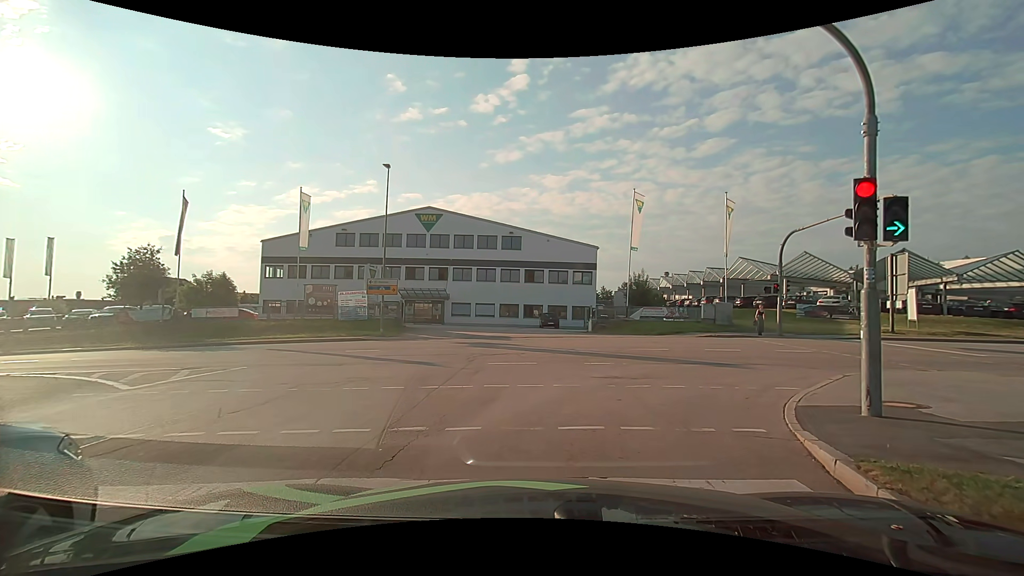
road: secondary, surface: asphalt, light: Day
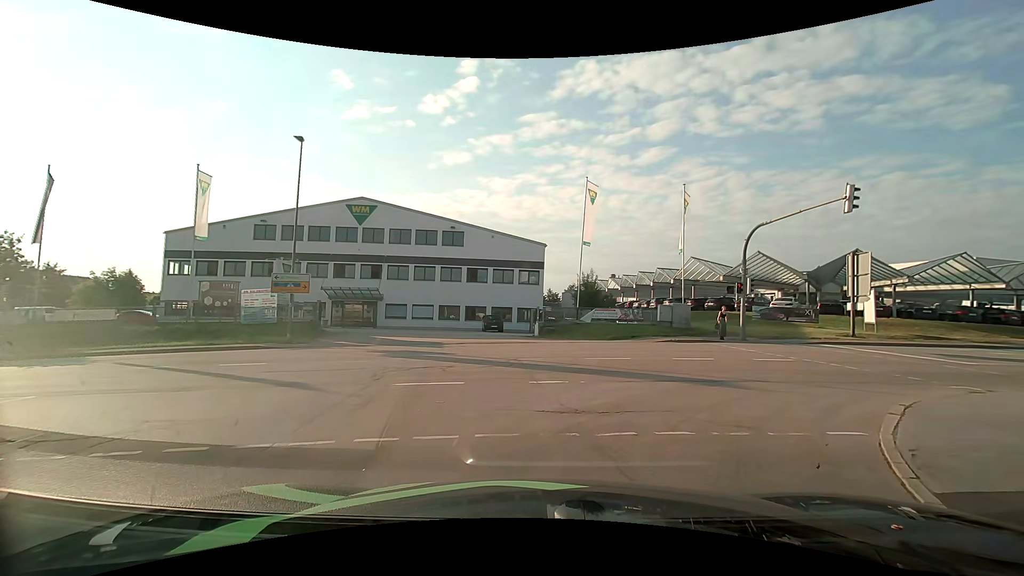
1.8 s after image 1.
(+0.1, +4.3) m; +4°
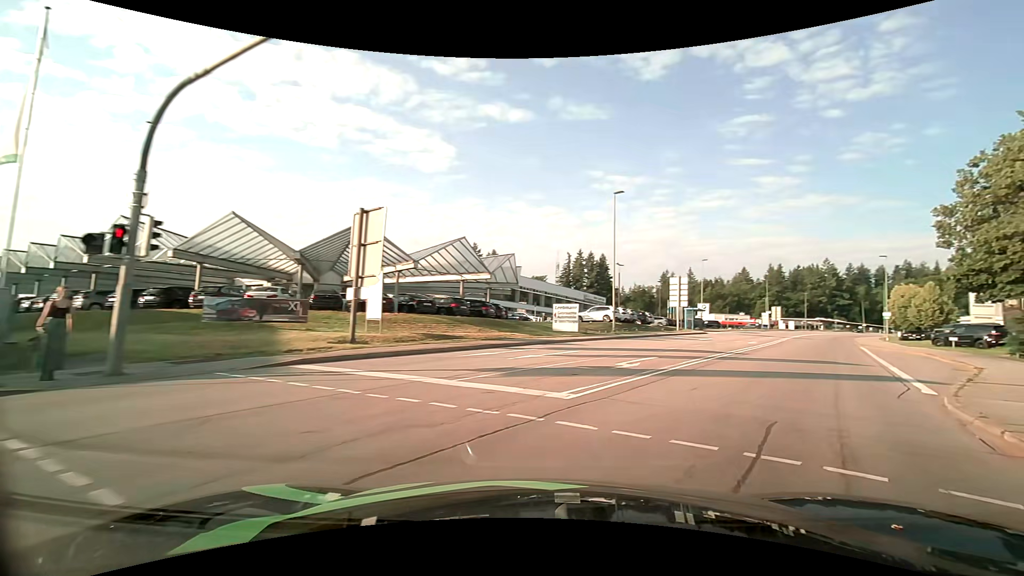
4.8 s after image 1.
(+7.3, +15.1) m; +53°
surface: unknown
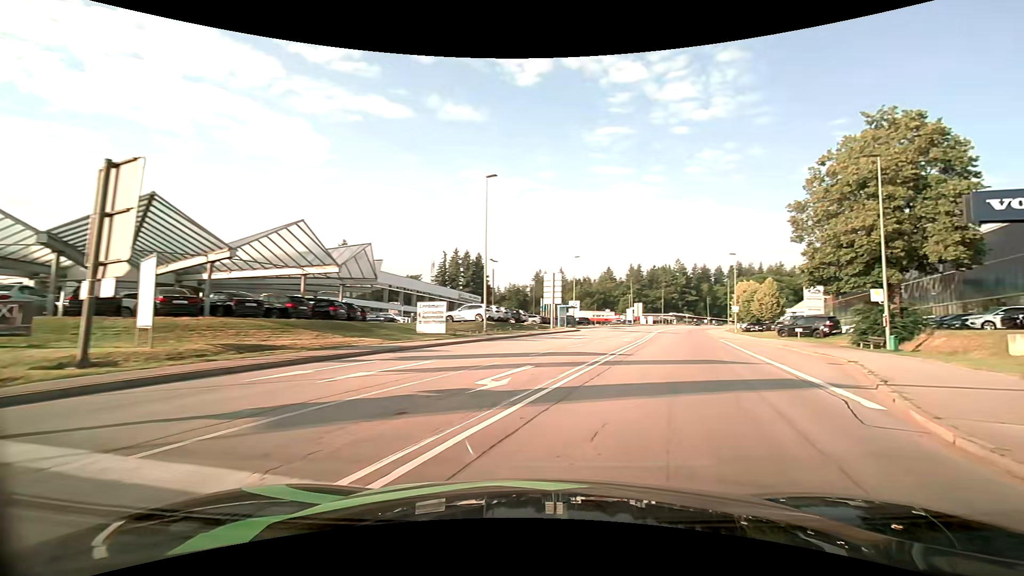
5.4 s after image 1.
(+0.6, +4.7) m; +14°
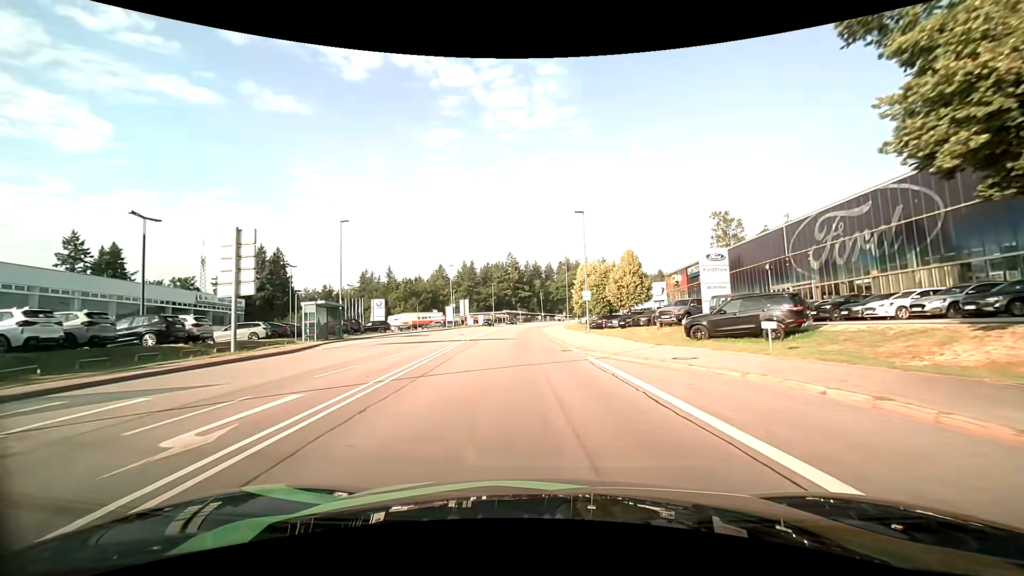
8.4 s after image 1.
(+7.9, +27.1) m; +19°
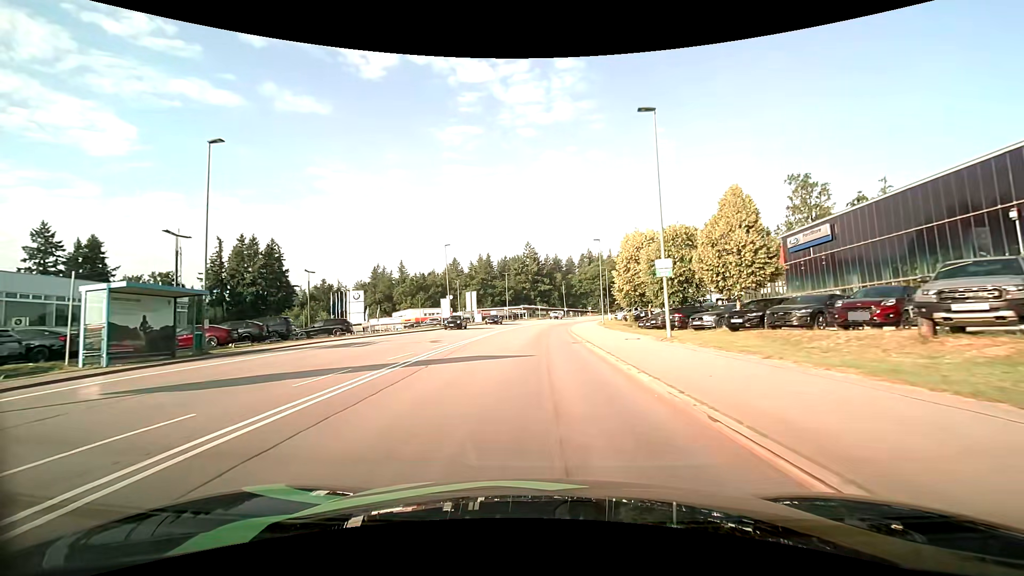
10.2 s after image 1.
(-0.6, +20.3) m; -3°
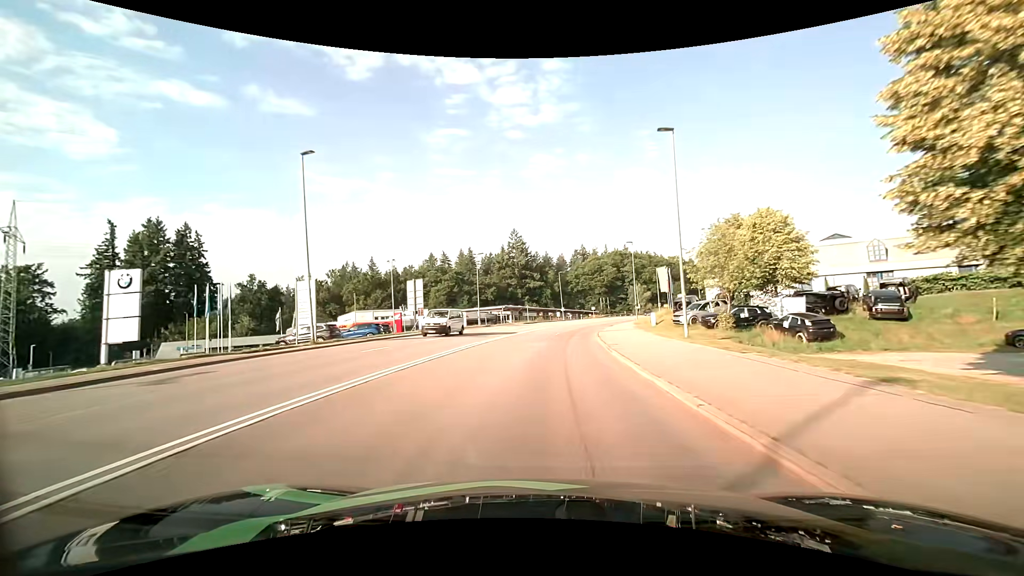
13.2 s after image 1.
(+0.1, +36.8) m; +1°
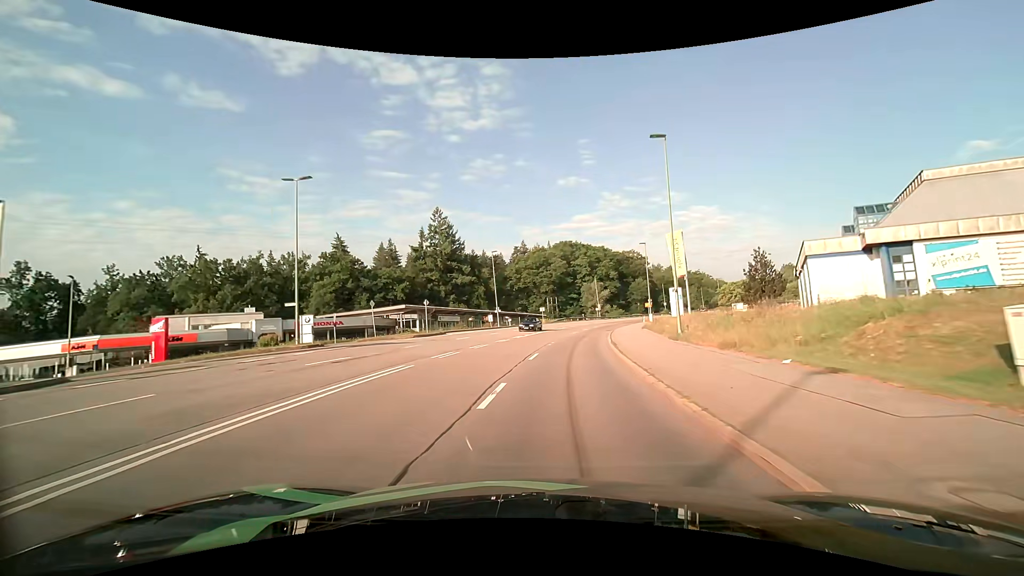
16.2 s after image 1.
(+2.3, +39.5) m; +7°
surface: asphalt
(0, +10) (+1, +20) (+1, +30) (+3, +40) (+5, +50) (+7, +59) (+9, +69) (+12, +79) (+15, +88) (+19, +98) m
